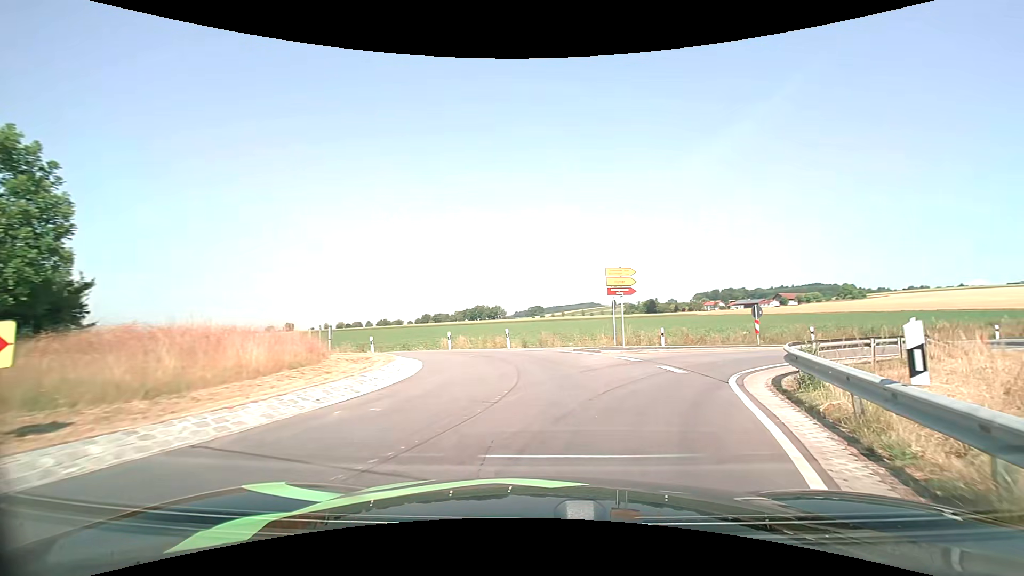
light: Day
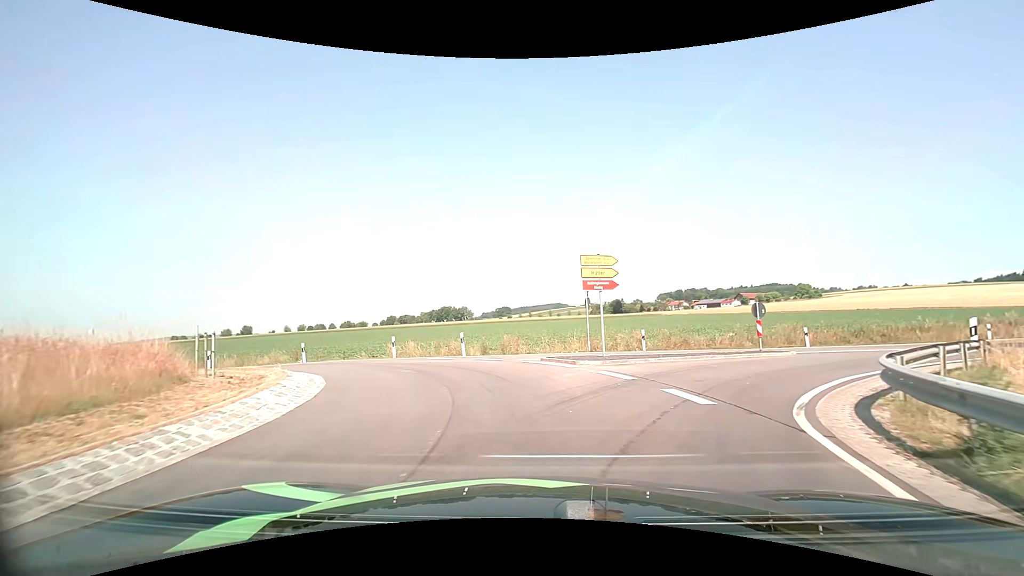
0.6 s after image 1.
(+0.2, +4.3) m; +4°
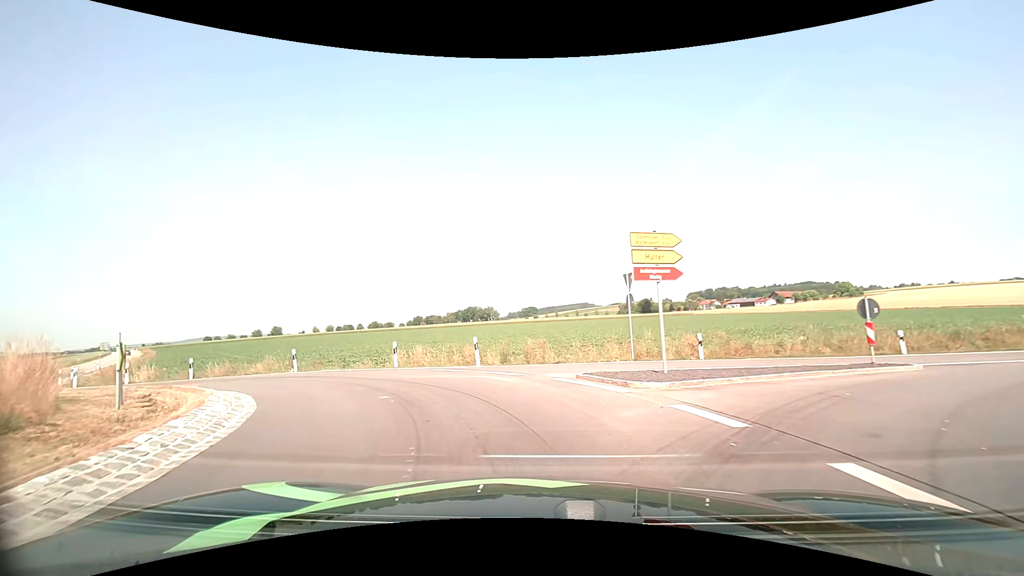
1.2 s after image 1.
(0.0, +4.2) m; -2°
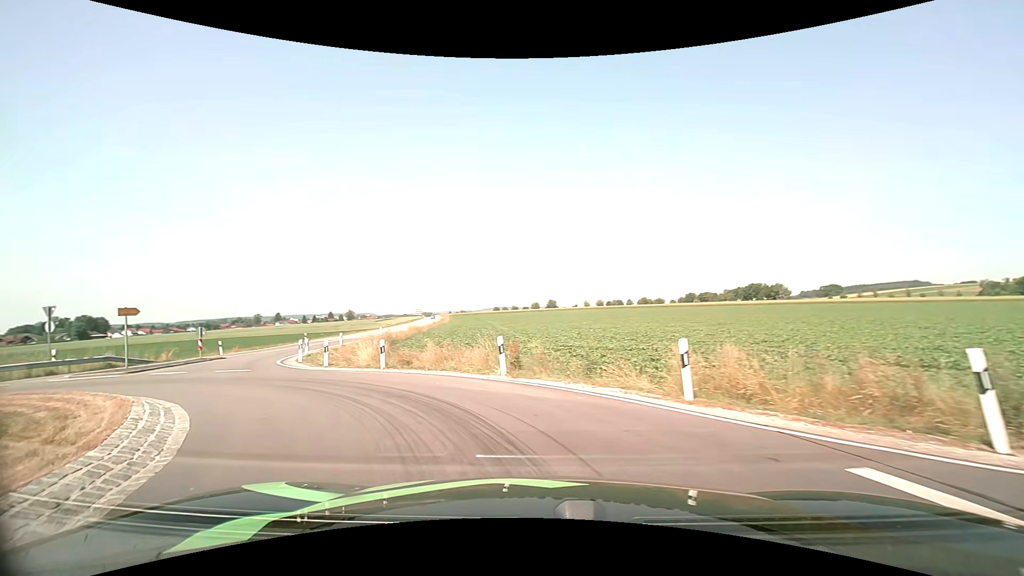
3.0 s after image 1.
(-2.6, +11.3) m; -30°
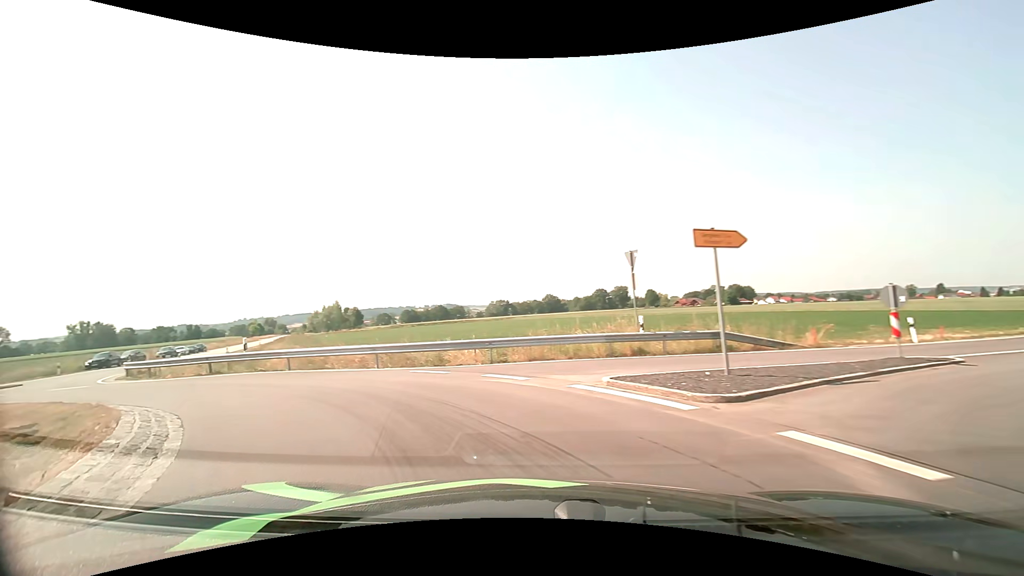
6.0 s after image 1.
(-9.8, +15.6) m; -65°
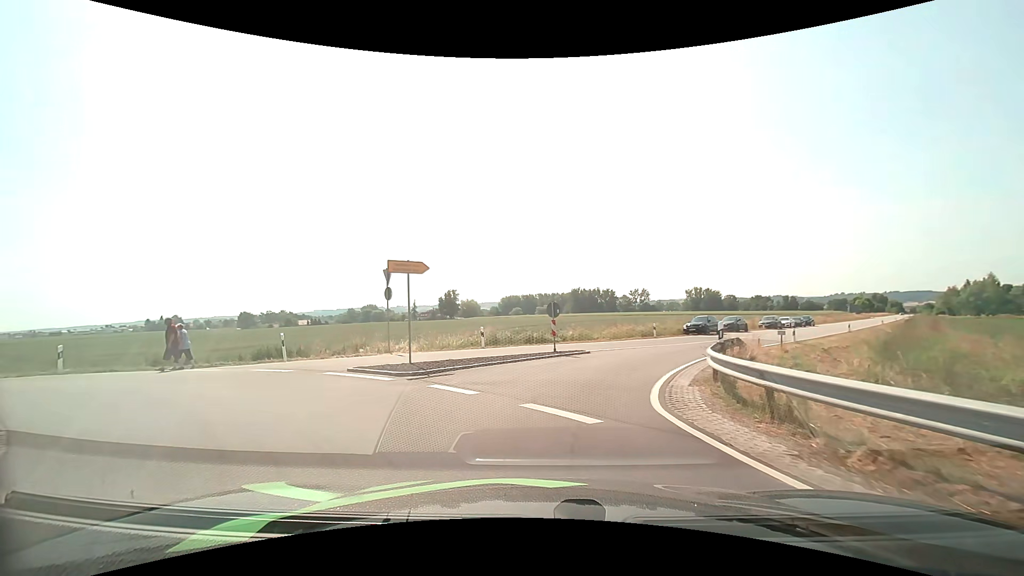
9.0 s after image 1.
(-10.8, +15.6) m; -63°
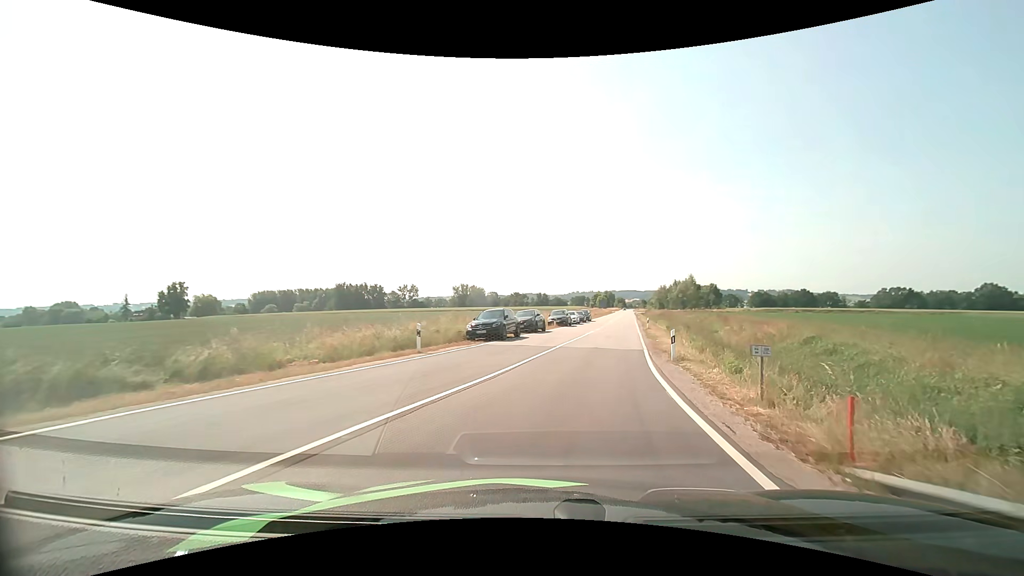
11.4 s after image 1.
(+3.3, +19.4) m; +25°
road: tertiary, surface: asphalt
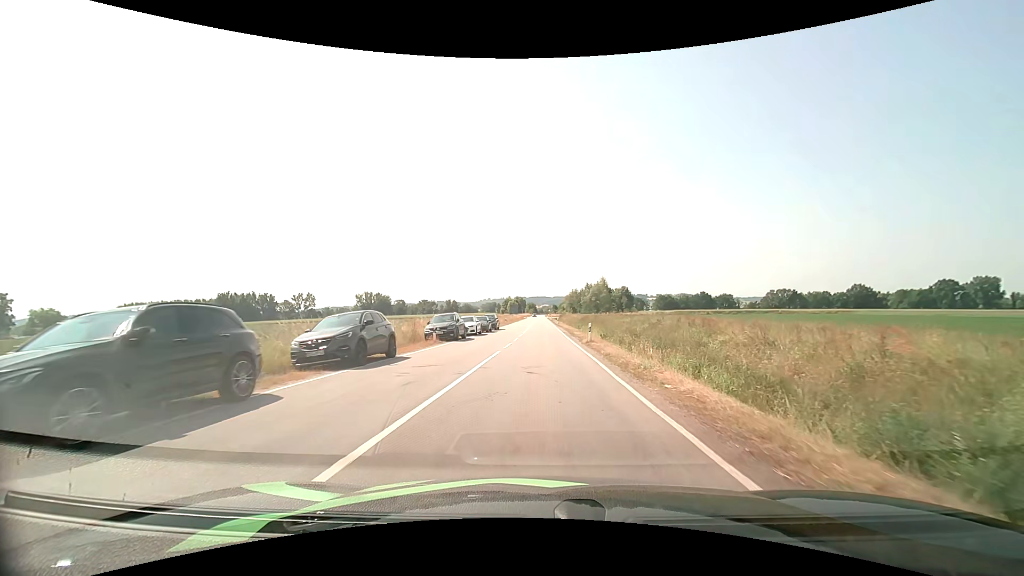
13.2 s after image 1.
(+2.3, +19.2) m; +11°
(0, +10) (0, +20) (0, +30) (0, +40) (+1, +50) (+1, +60) (+1, +70) (+1, +80) (+1, +90) (+1, +100) m
